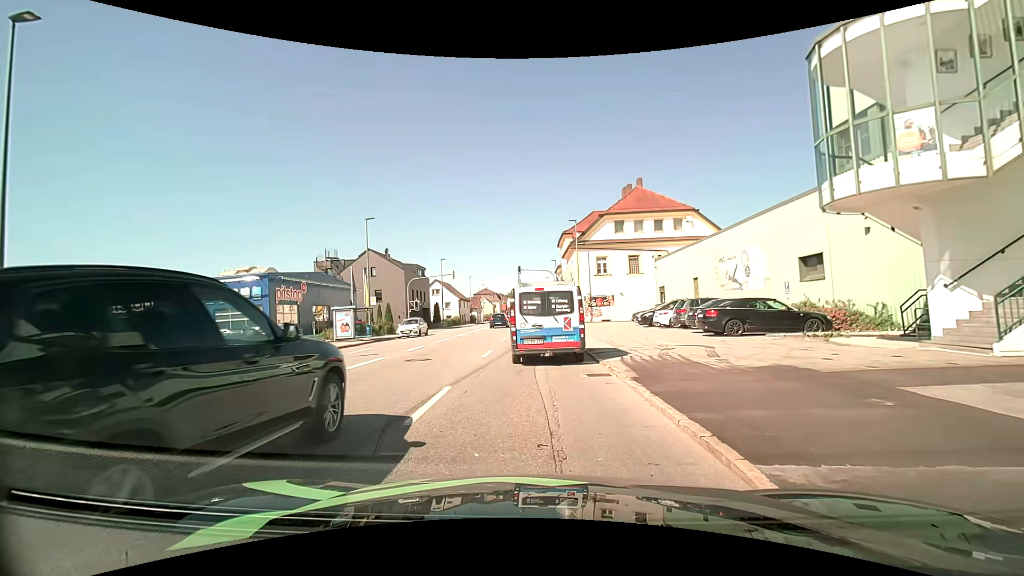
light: Day
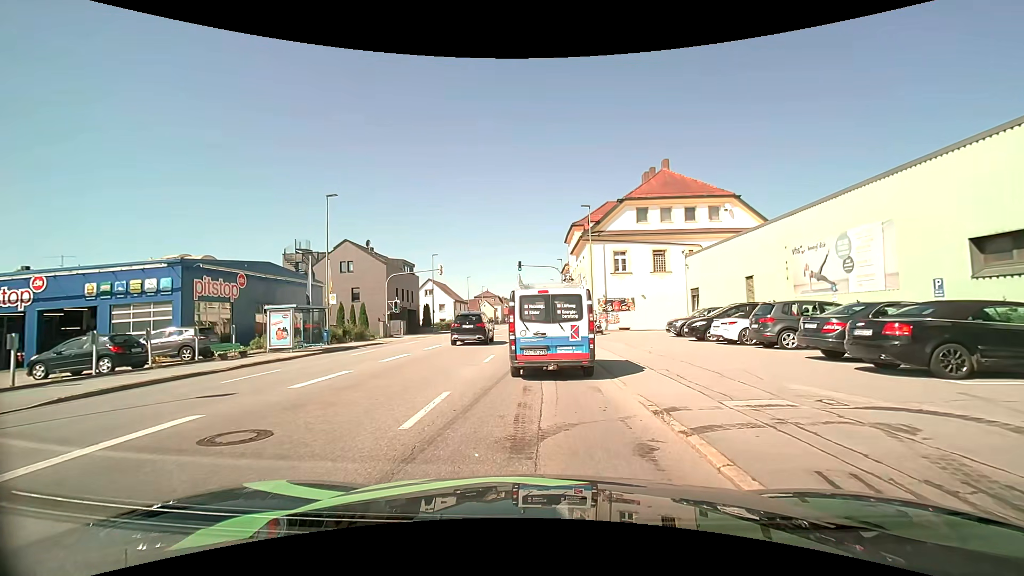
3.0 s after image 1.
(-0.1, +9.1) m; 0°
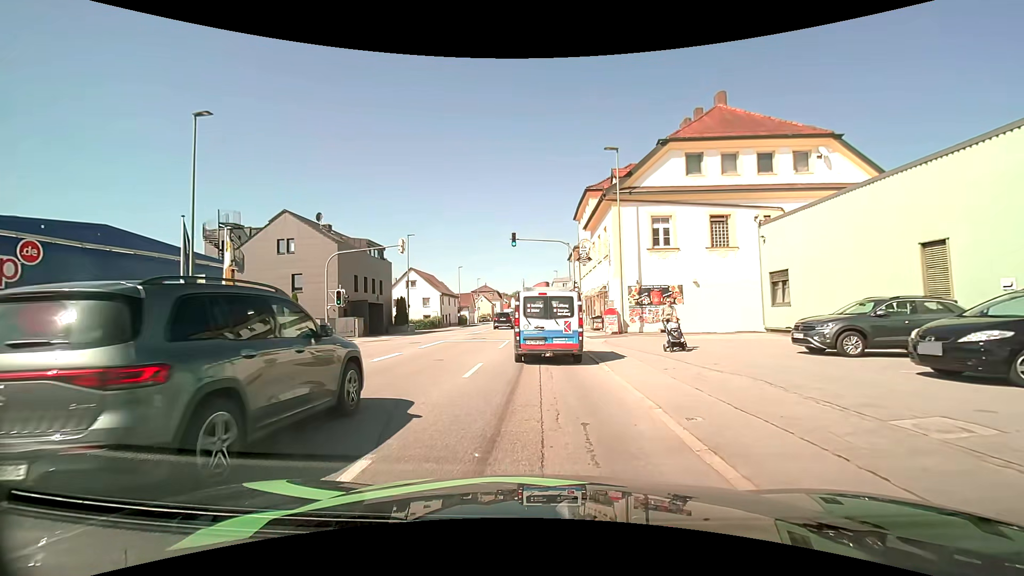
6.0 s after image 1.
(0.0, +13.7) m; -1°
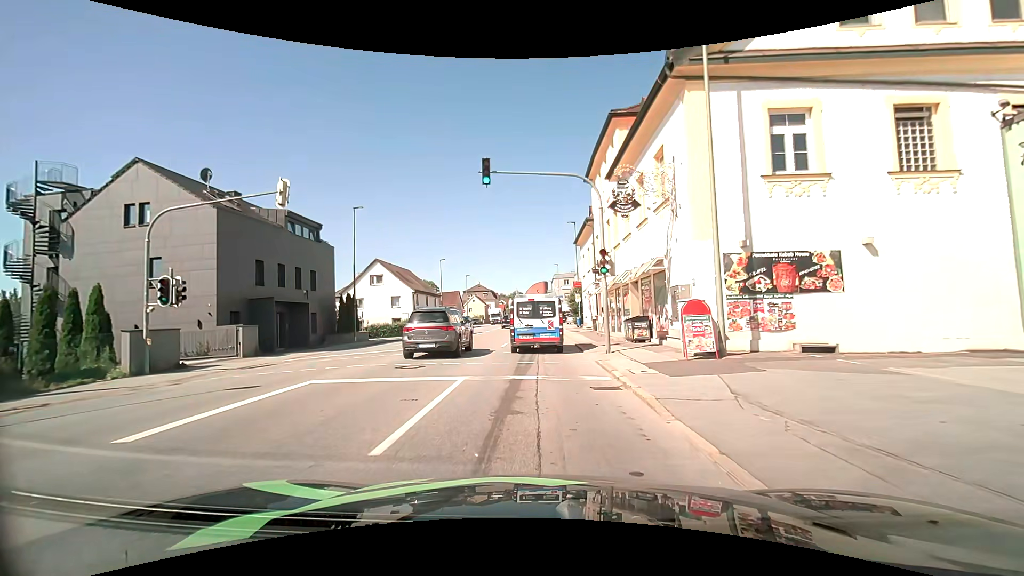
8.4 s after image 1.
(+0.2, +15.1) m; +1°
(0, +10) (0, +20) (0, +30) (0, +40) (0, +50) (0, +60) (0, +70) (0, +80) (0, +90) (0, +100) m
